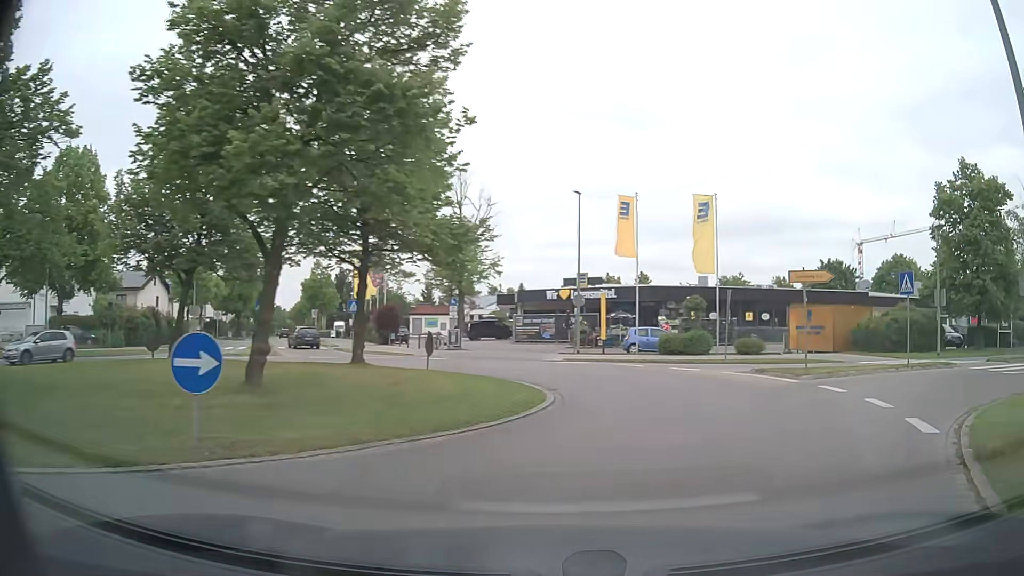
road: tertiary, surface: asphalt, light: Day
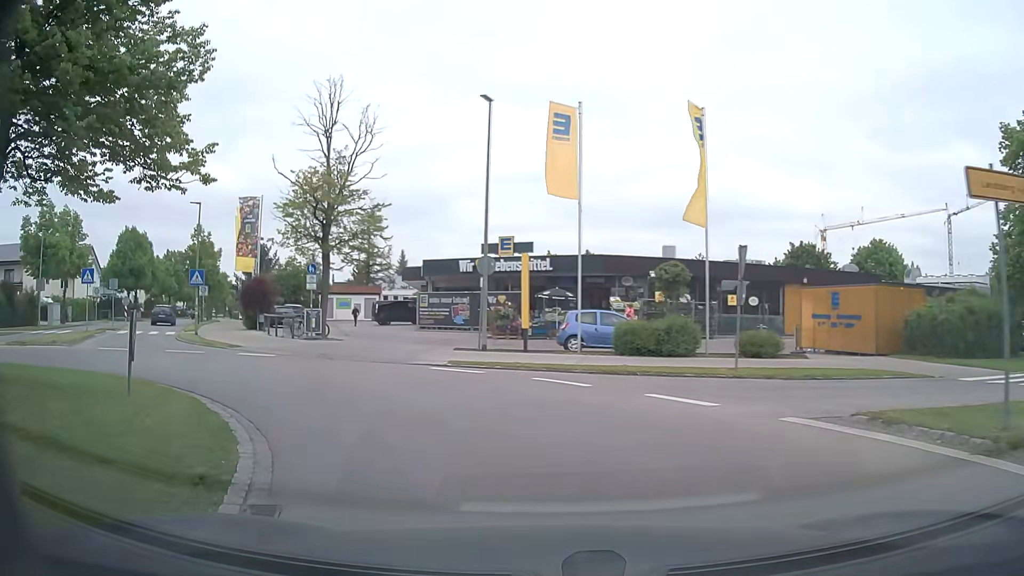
(+1.7, +12.3) m; +5°
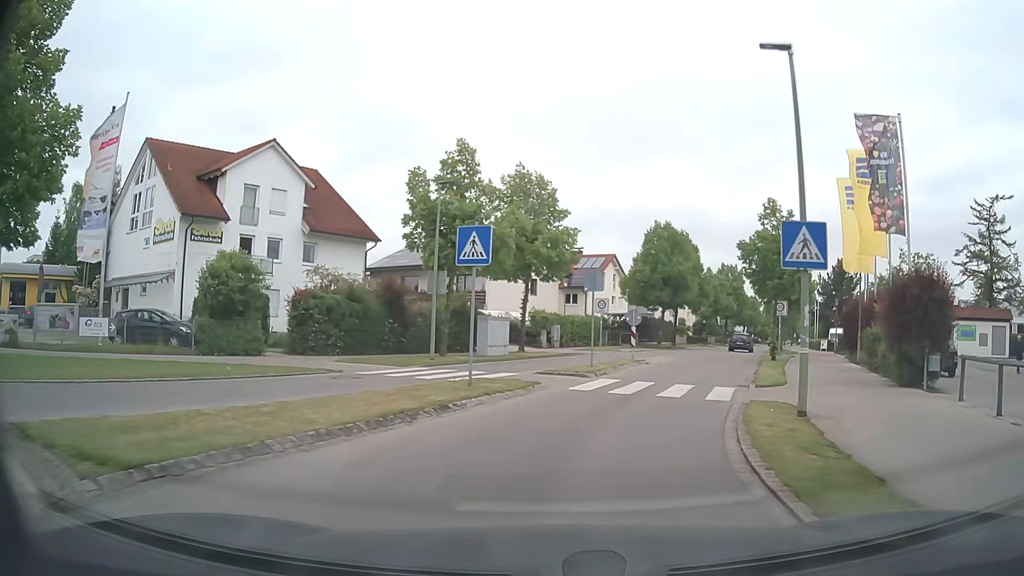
(-10.3, +18.9) m; -49°
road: residential
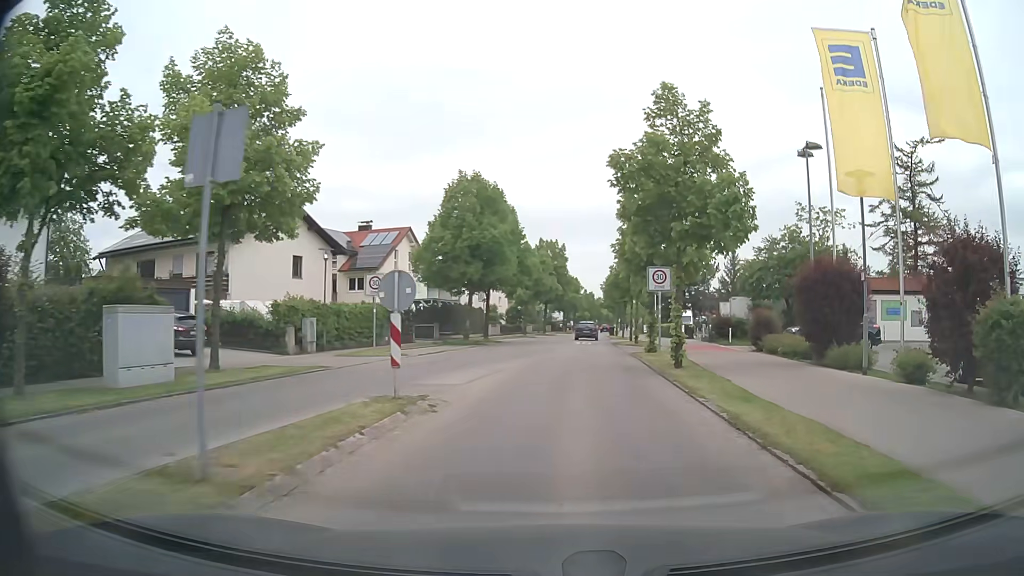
(+2.4, +14.9) m; +18°
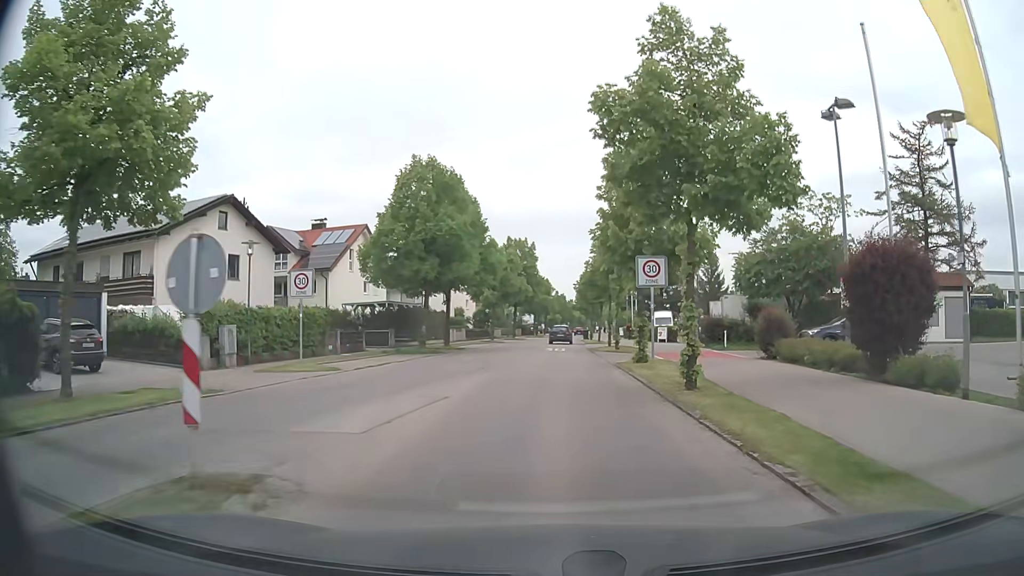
(+0.1, +5.1) m; +2°
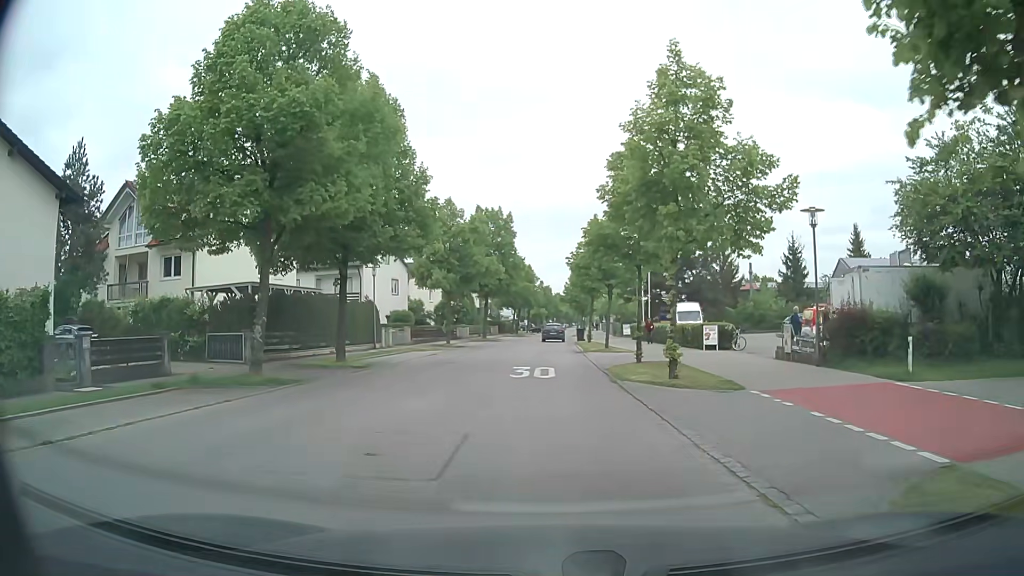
(+0.3, +19.2) m; +1°
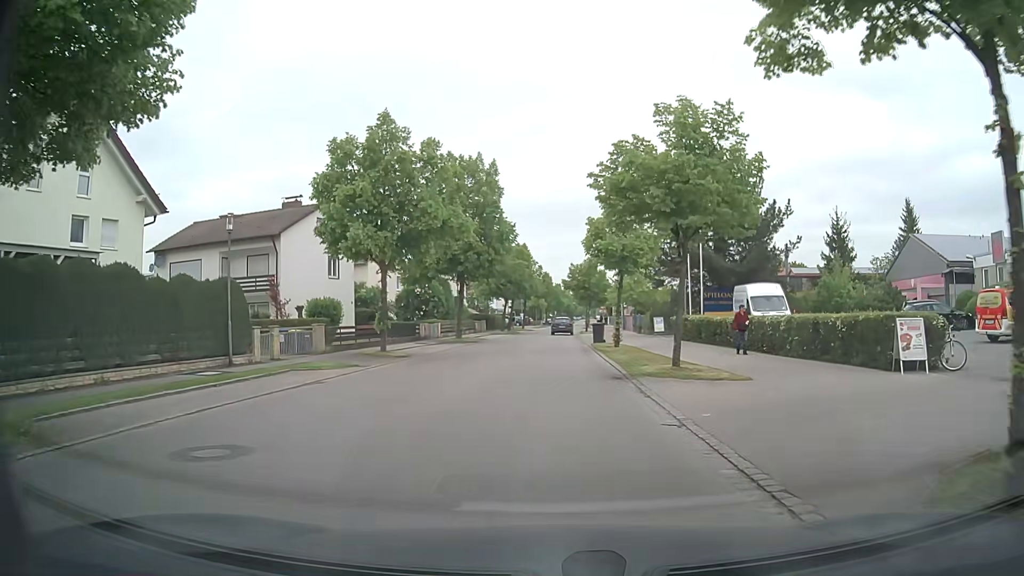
(-0.1, +18.0) m; -1°
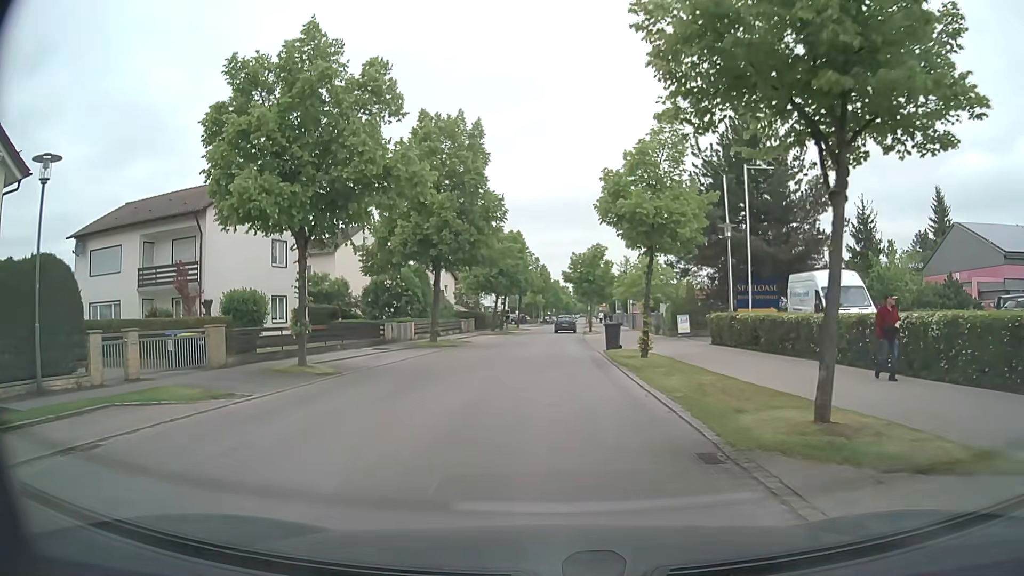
(+0.1, +8.9) m; +1°
(0, +10) (0, +20) (0, +30) (0, +40) (+1, +50) (+1, +60) (+2, +70) (+2, +80) (+2, +90) (+3, +100) m
